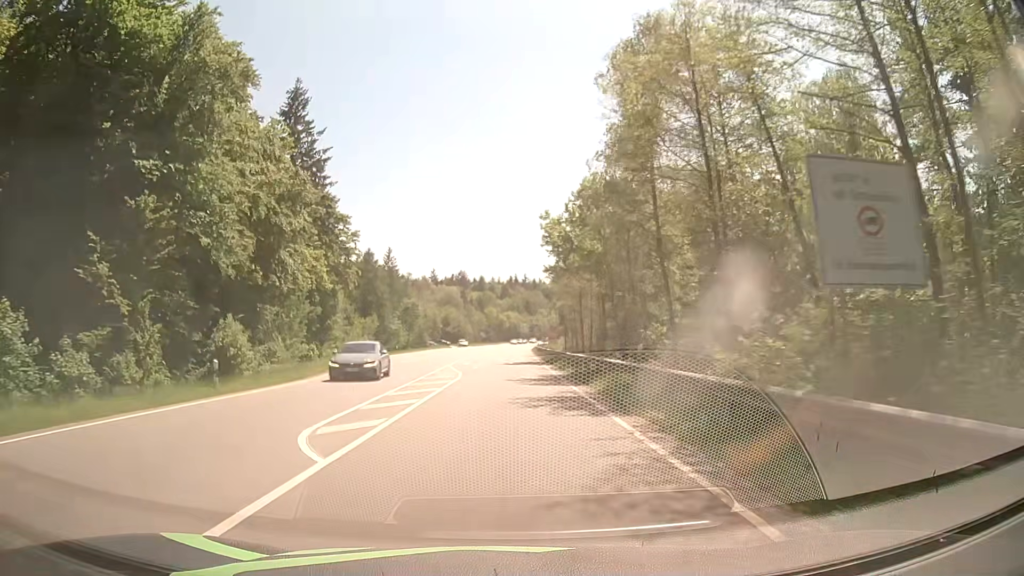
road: secondary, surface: asphalt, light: Day
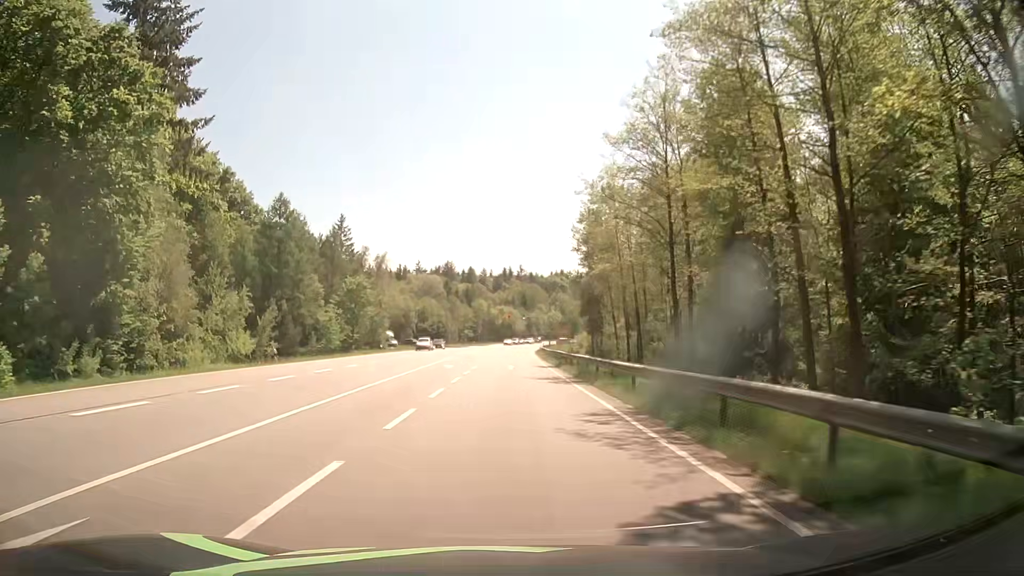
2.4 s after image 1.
(+0.1, +43.0) m; +1°
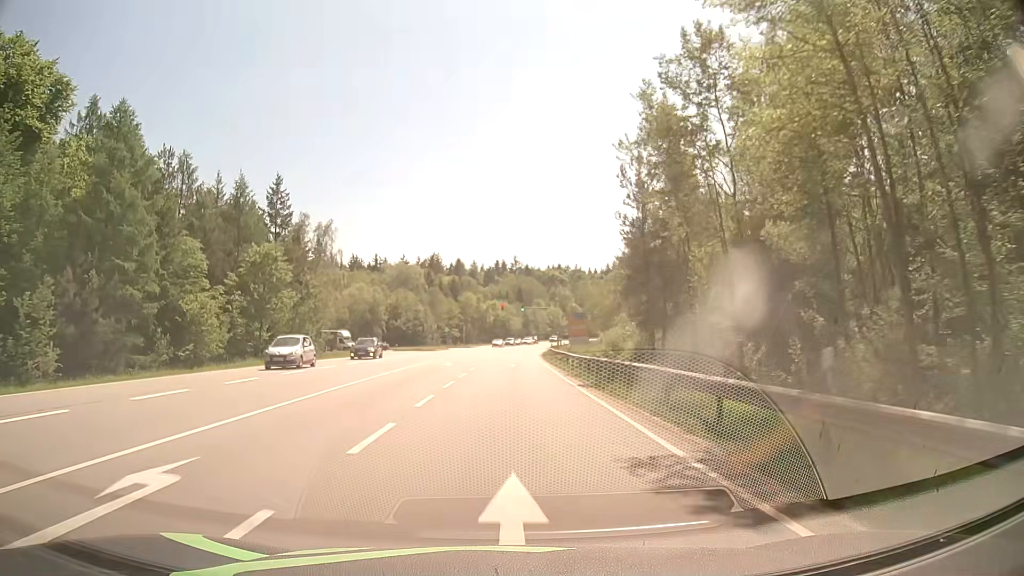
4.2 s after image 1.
(+0.1, +32.2) m; 0°
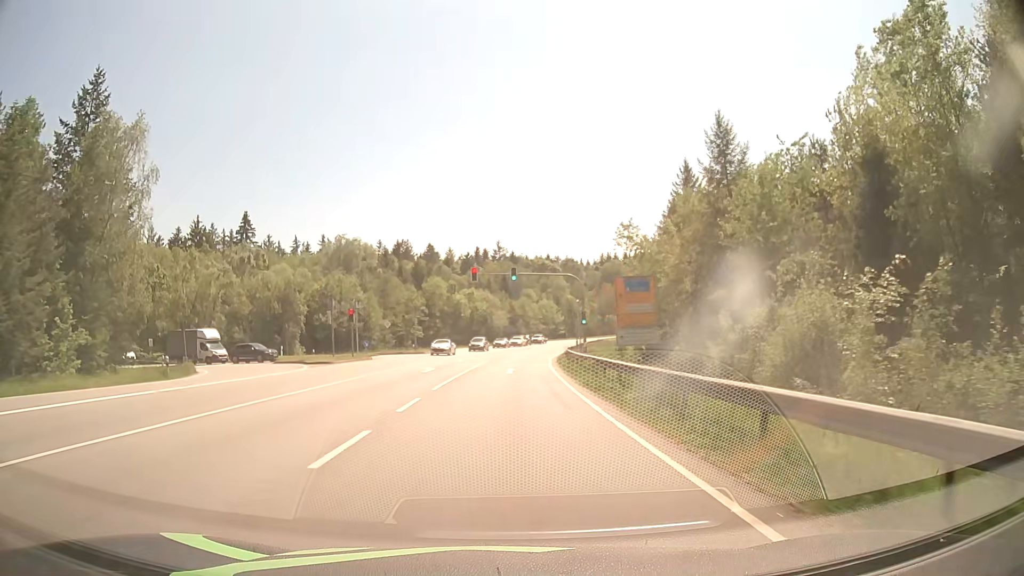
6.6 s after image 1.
(+0.4, +42.9) m; +1°
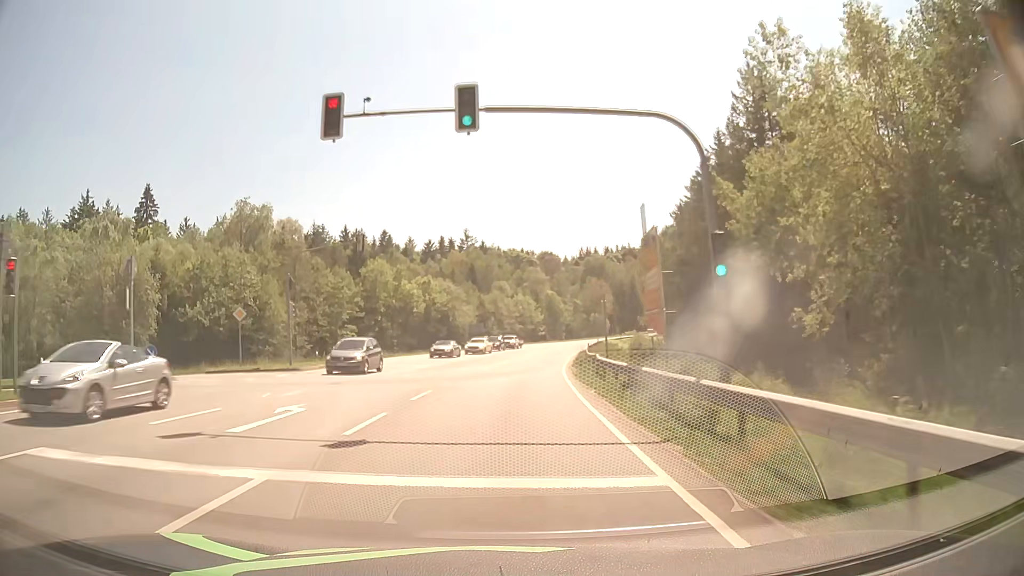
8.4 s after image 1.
(+0.8, +32.2) m; +3°
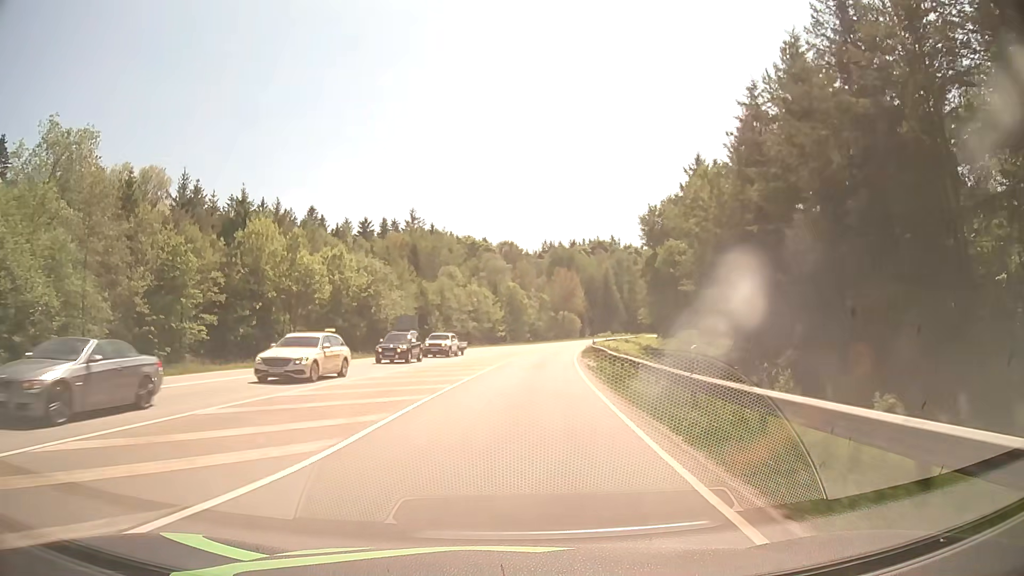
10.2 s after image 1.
(+0.9, +32.2) m; +3°
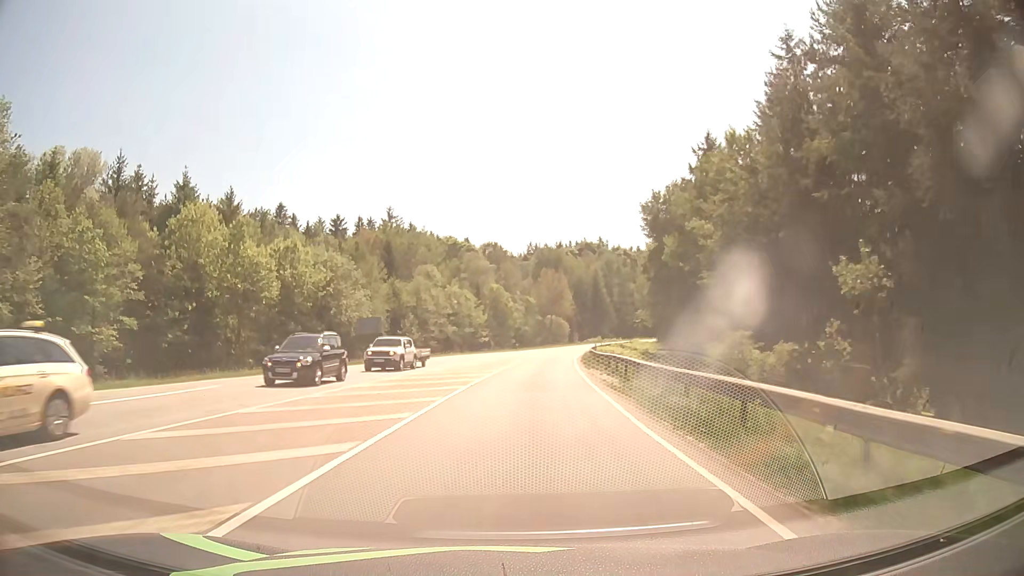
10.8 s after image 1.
(+0.2, +10.7) m; +2°
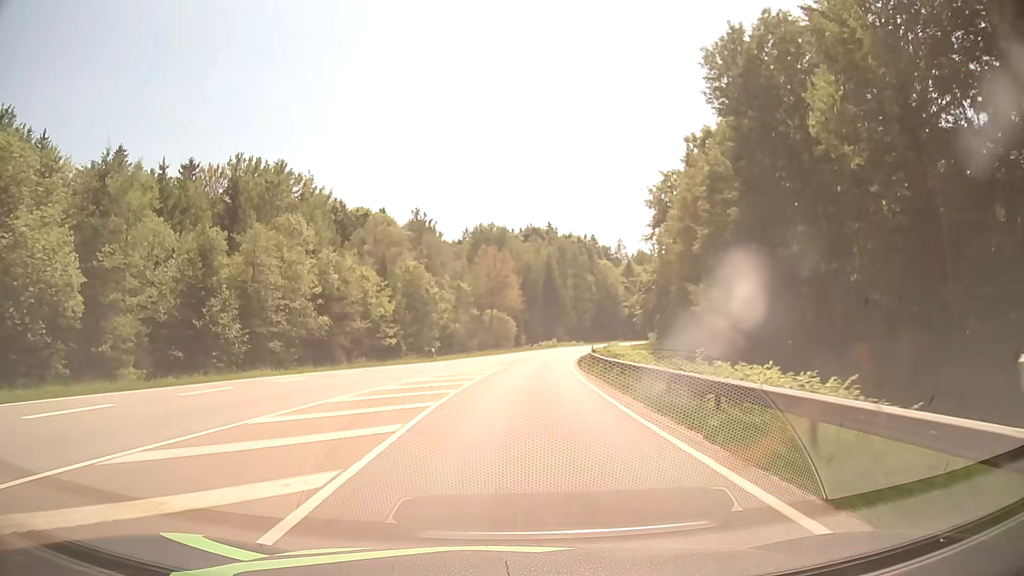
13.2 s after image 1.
(+1.8, +42.8) m; +5°
(0, +10) (0, +20) (+1, +30) (+2, +40) (+3, +50) (+4, +60) (+6, +70) (+7, +80) (+9, +89) (+11, +99) m
